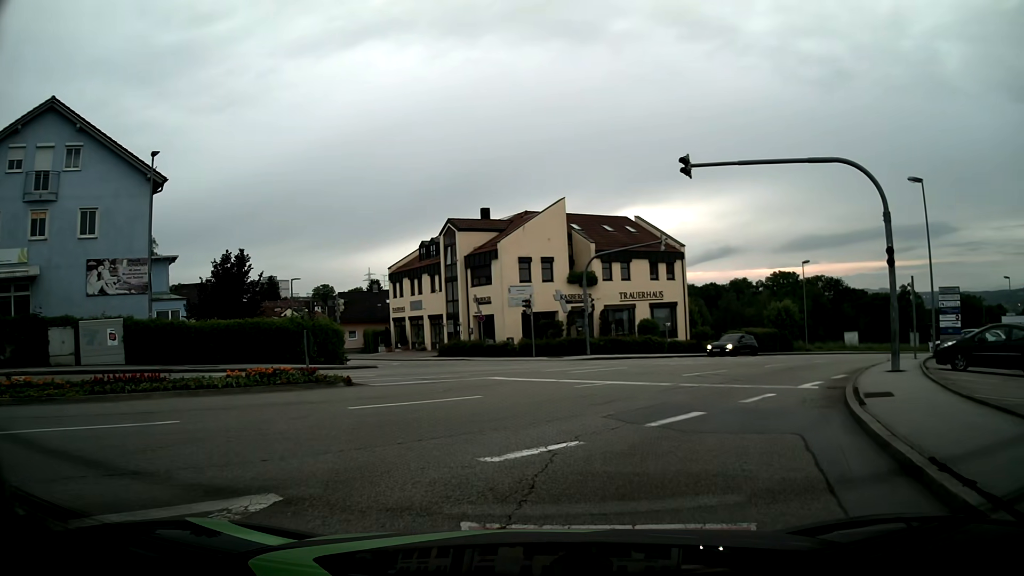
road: tertiary_link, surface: asphalt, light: Day
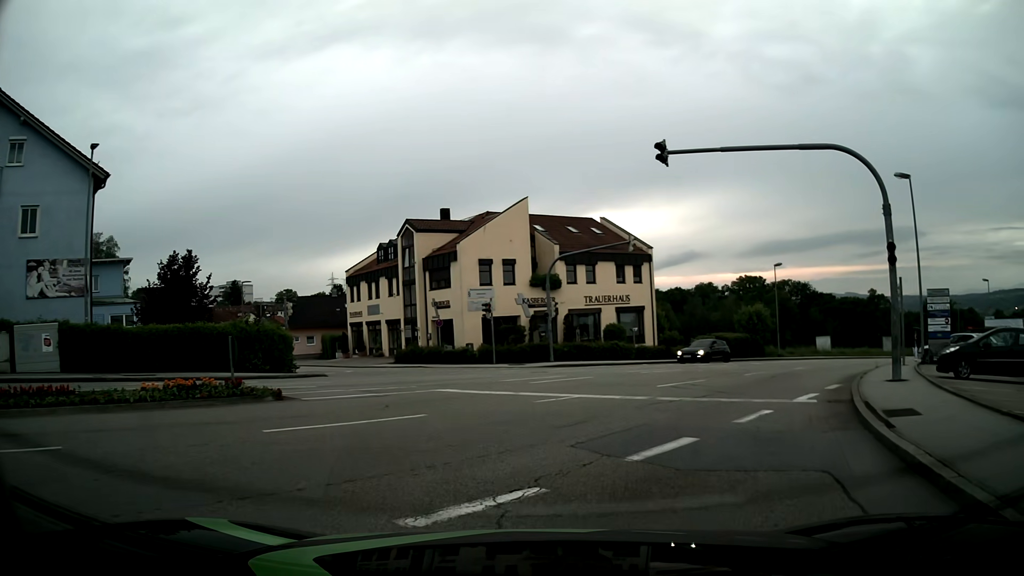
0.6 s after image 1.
(+0.1, +2.1) m; +4°
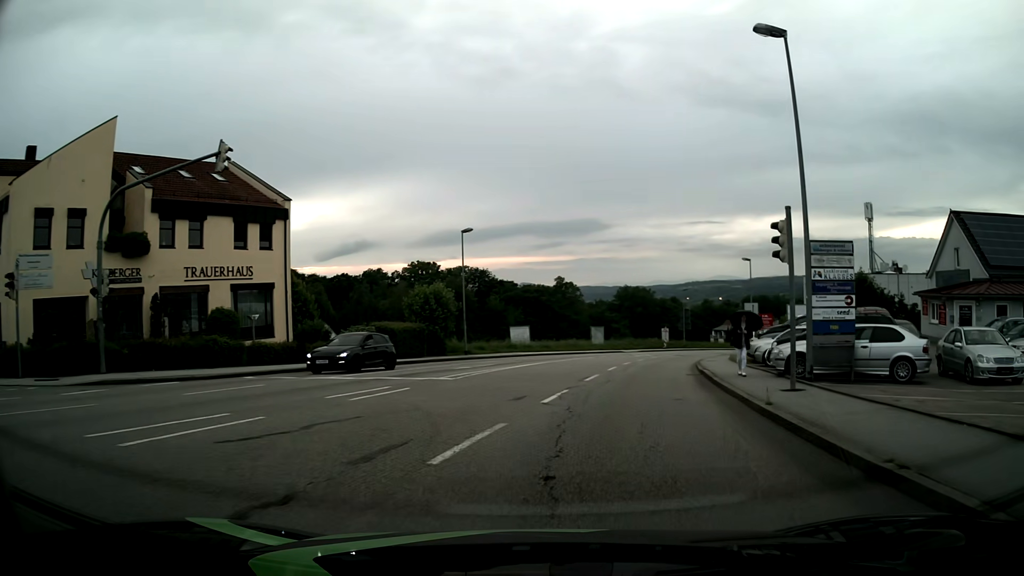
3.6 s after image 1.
(+3.8, +15.9) m; +28°
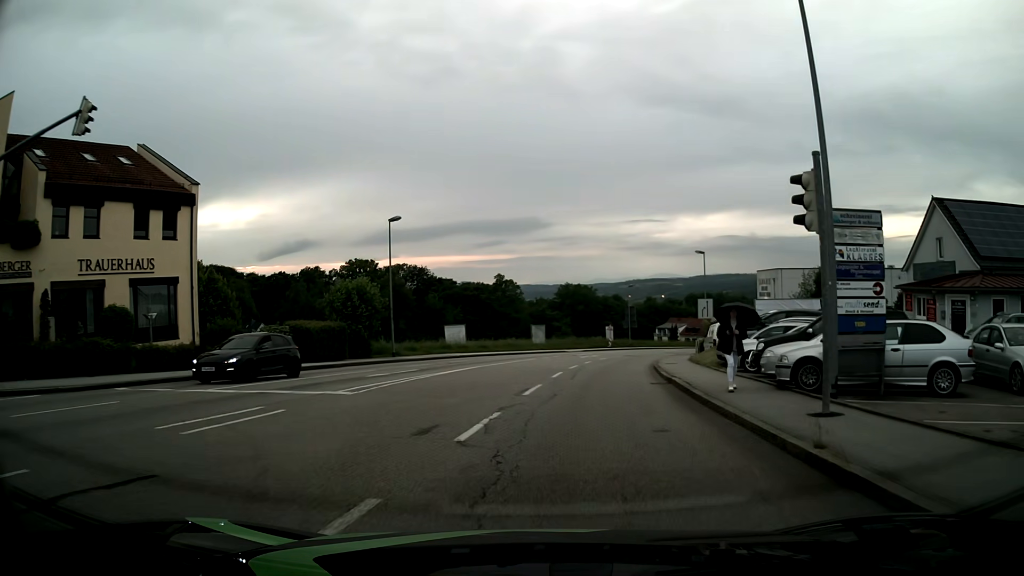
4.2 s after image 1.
(+0.2, +4.3) m; +4°
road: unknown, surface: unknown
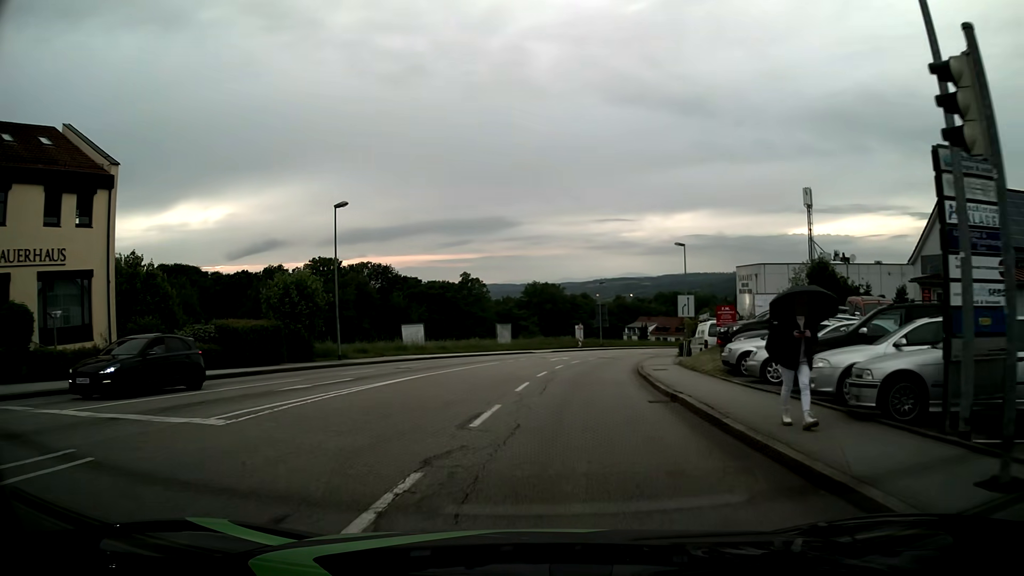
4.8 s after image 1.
(+0.1, +4.7) m; +3°
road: tertiary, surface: asphalt
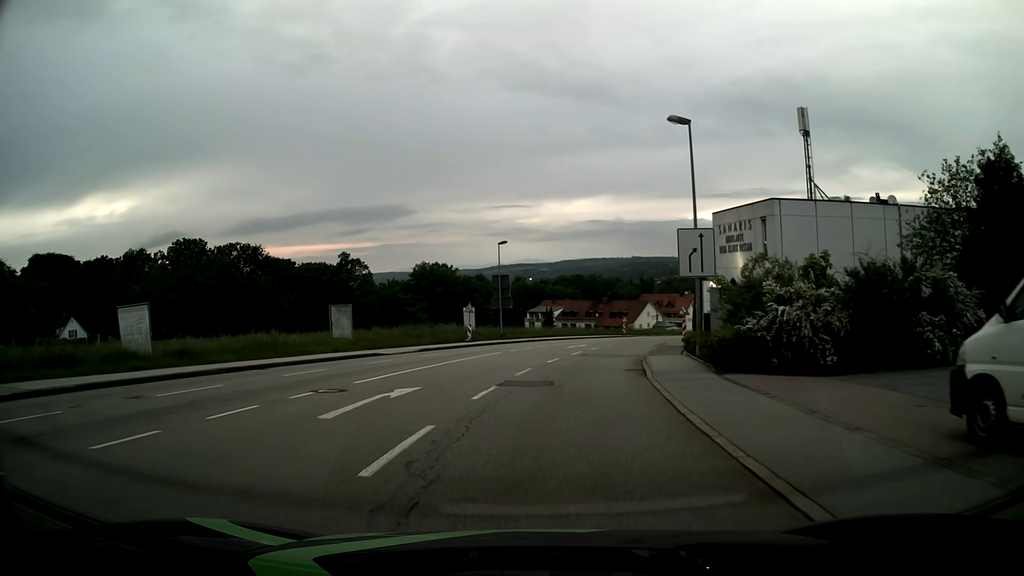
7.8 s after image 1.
(+2.4, +27.9) m; +9°
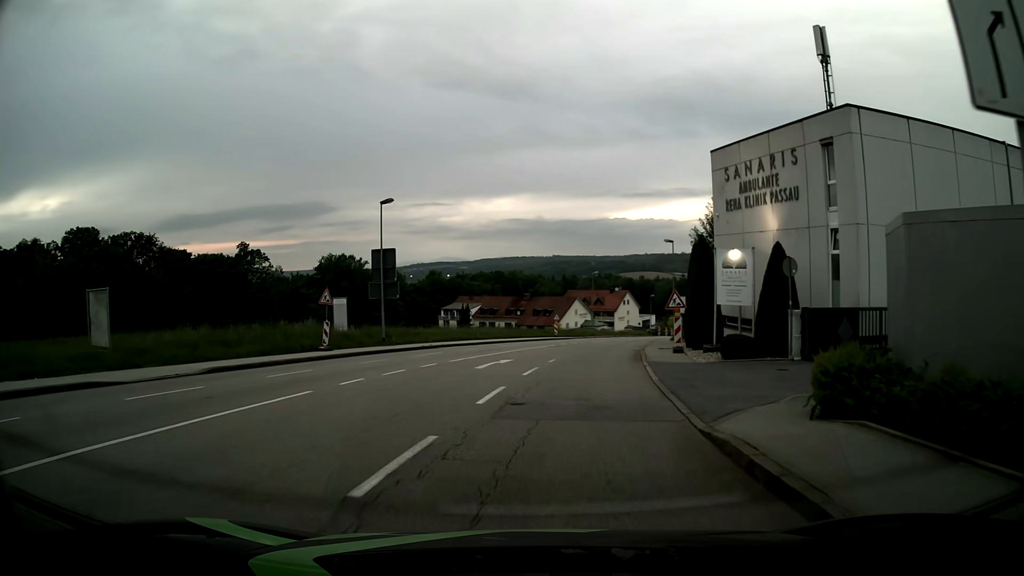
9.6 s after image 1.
(+1.0, +18.6) m; +7°
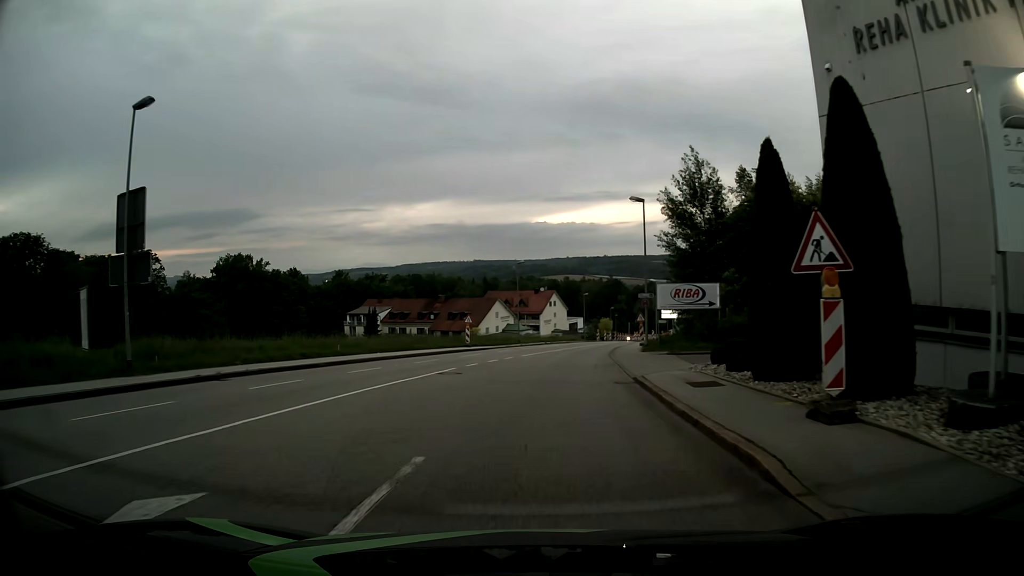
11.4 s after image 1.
(+1.1, +19.4) m; +6°
